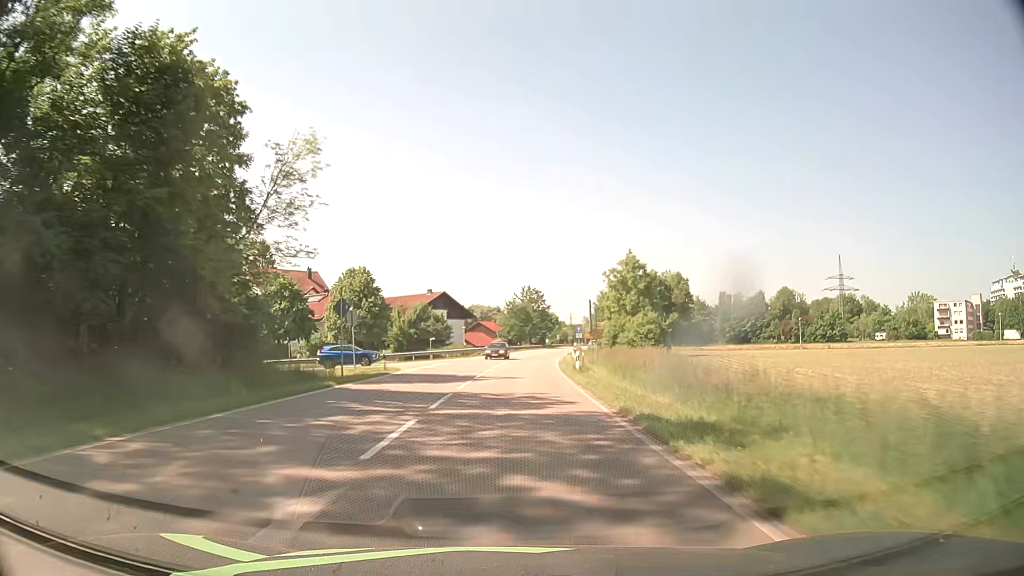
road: secondary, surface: asphalt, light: Day
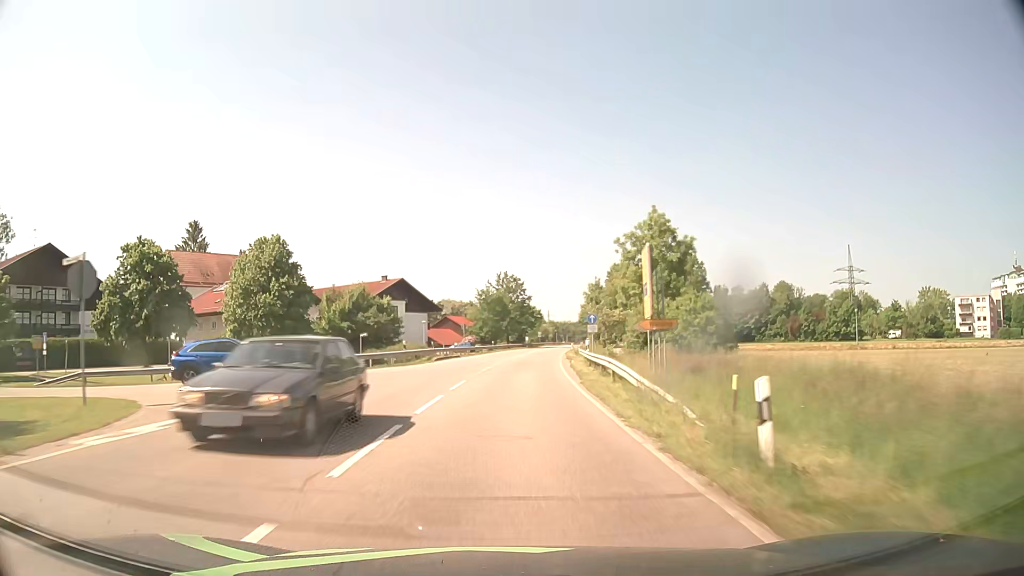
(+0.5, +25.0) m; +2°
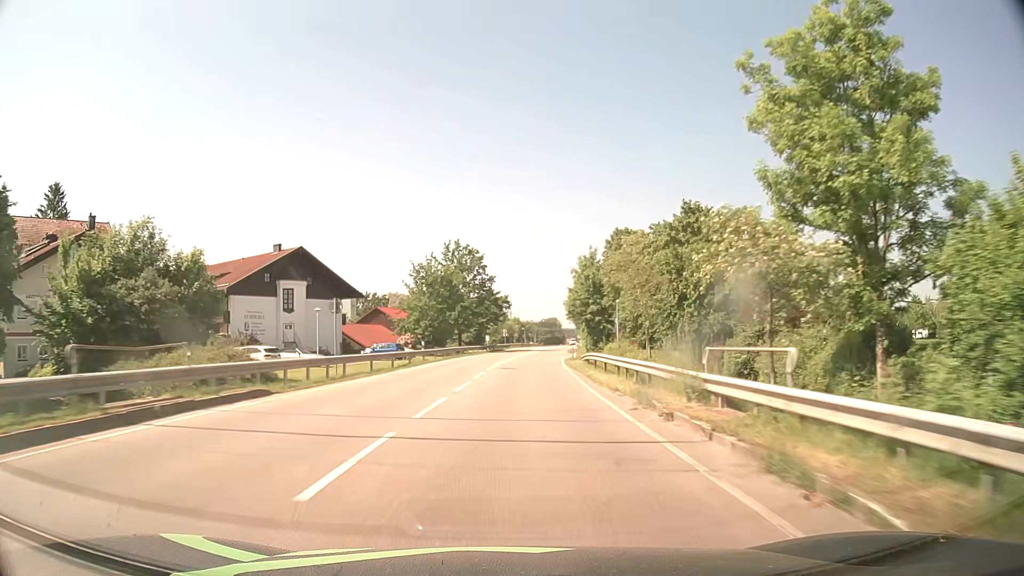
(+1.0, +37.5) m; +3°
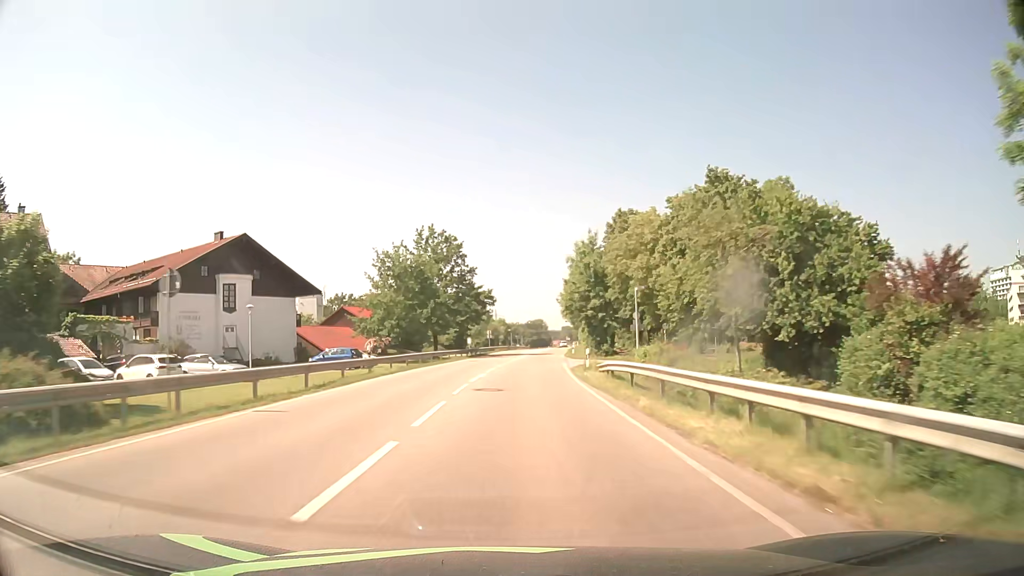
(+0.1, +12.5) m; +1°
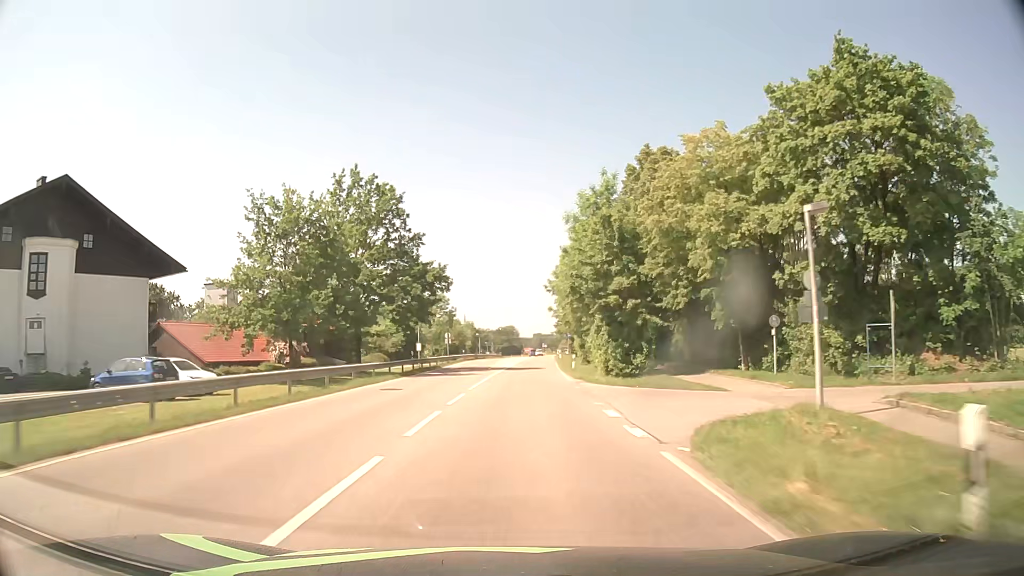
(+0.6, +25.0) m; +3°
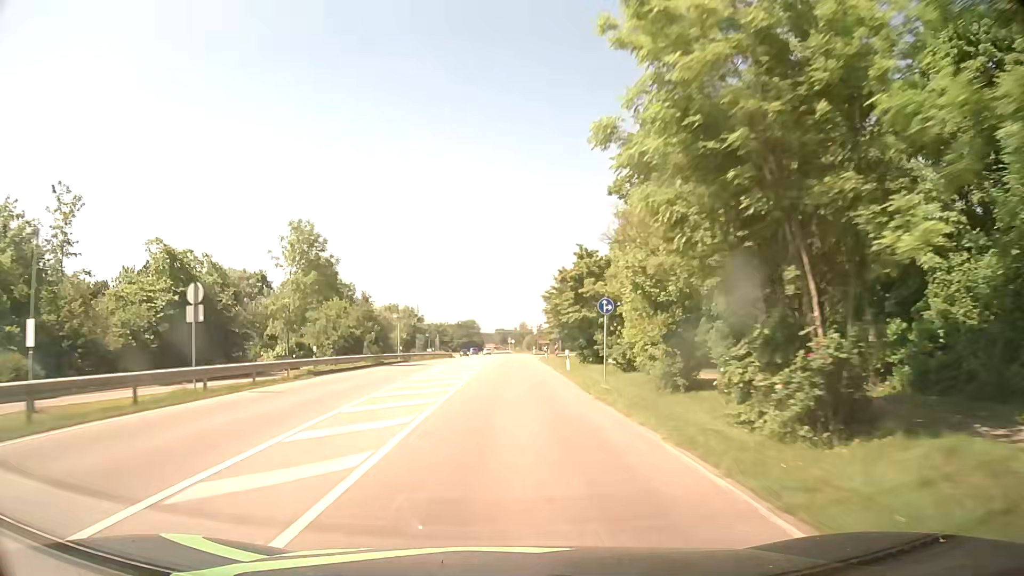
(+1.8, +49.9) m; +3°
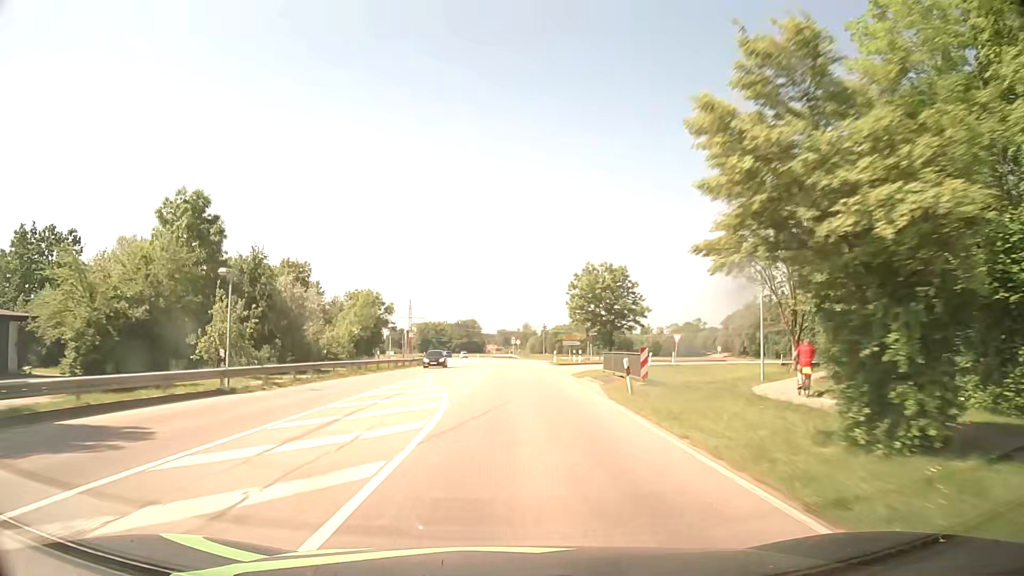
(+0.3, +37.5) m; 0°
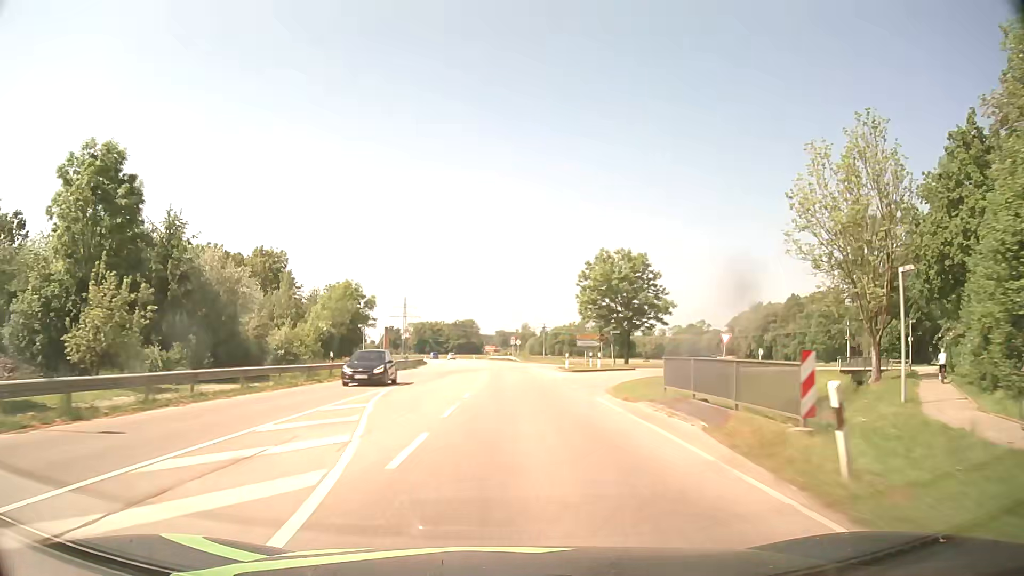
(0.0, +12.5) m; 0°
(0, +10) (0, +20) (0, +30) (0, +40) (0, +50) (0, +60) (-1, +70) (-1, +80) (-2, +90) (-3, +100) m
